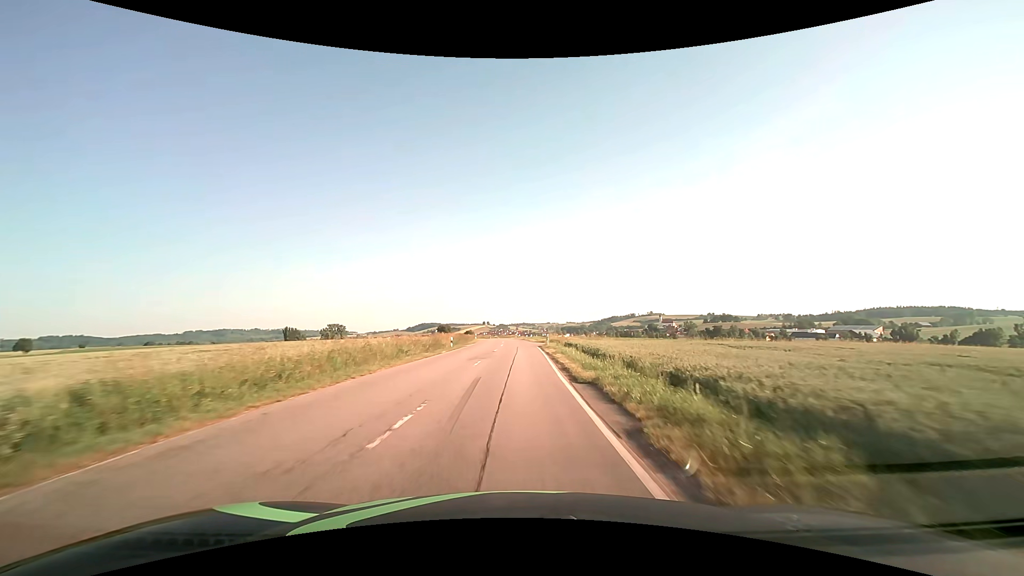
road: secondary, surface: asphalt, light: Day
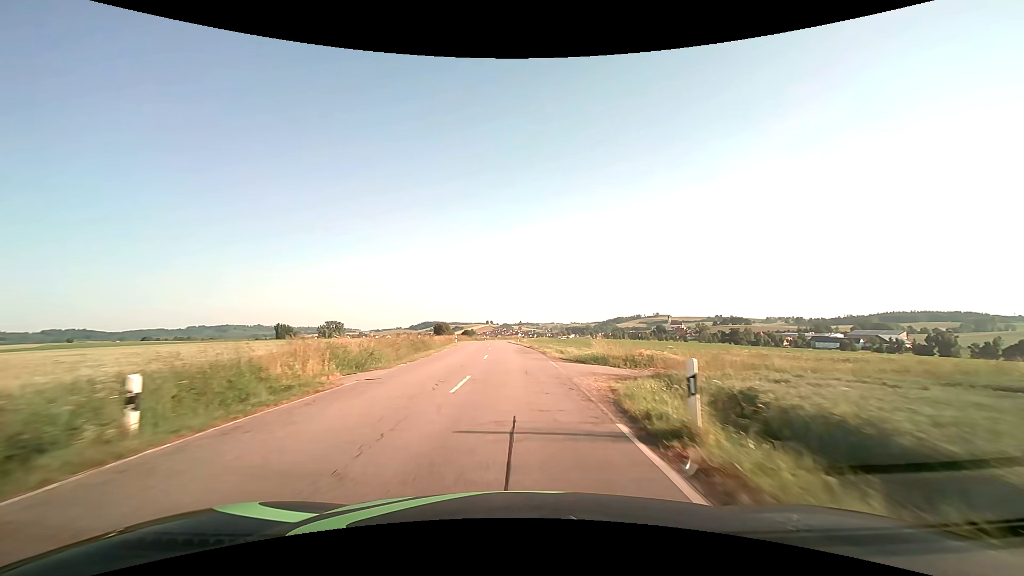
(+0.1, +32.2) m; 0°
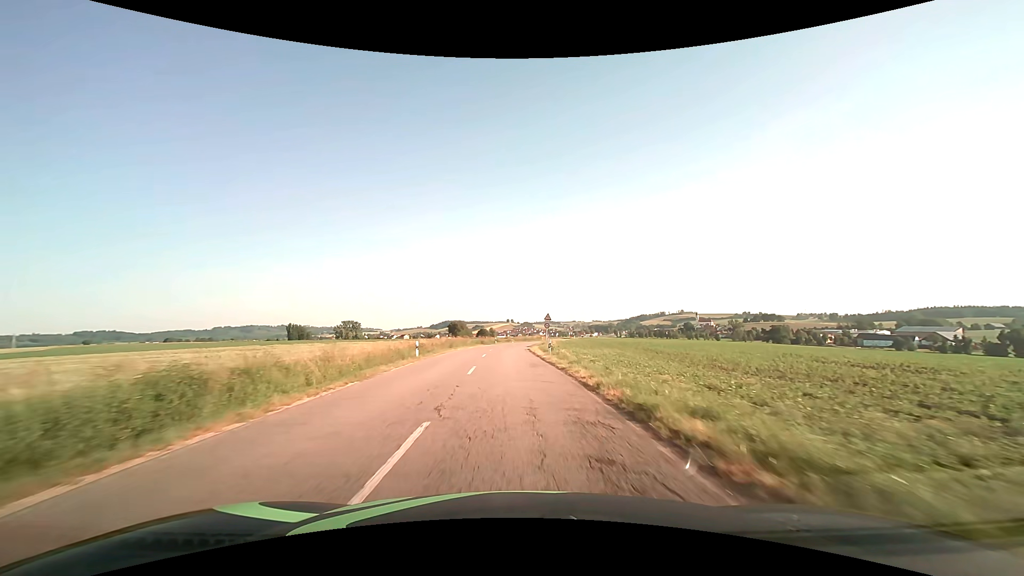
(-0.5, +32.3) m; -2°
(0, +10) (0, +20) (0, +30) (0, +40) (0, +50) (0, +60) (+1, +70) (+3, +80) (+4, +90) (+6, +99) m
